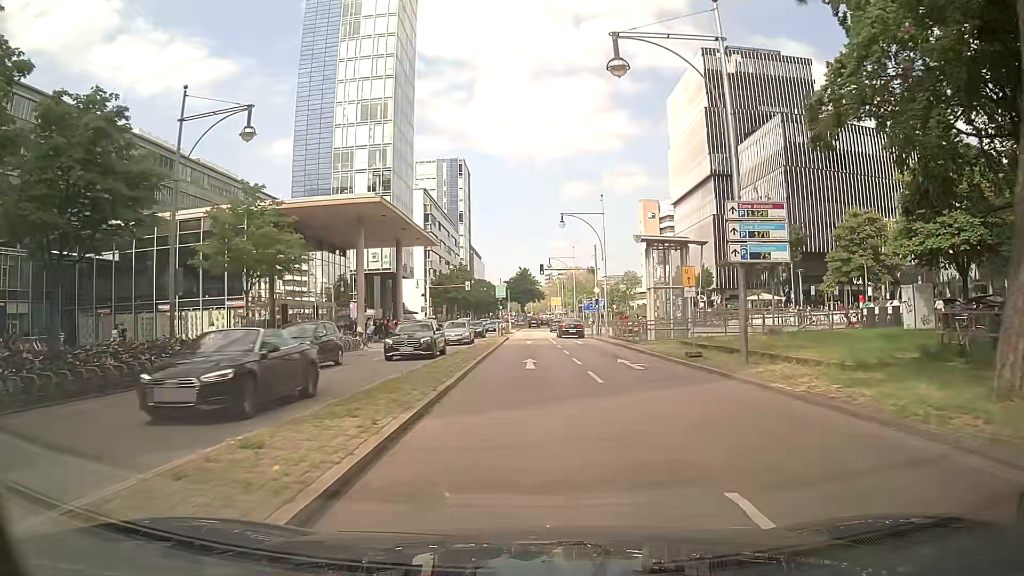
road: primary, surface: asphalt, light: Day
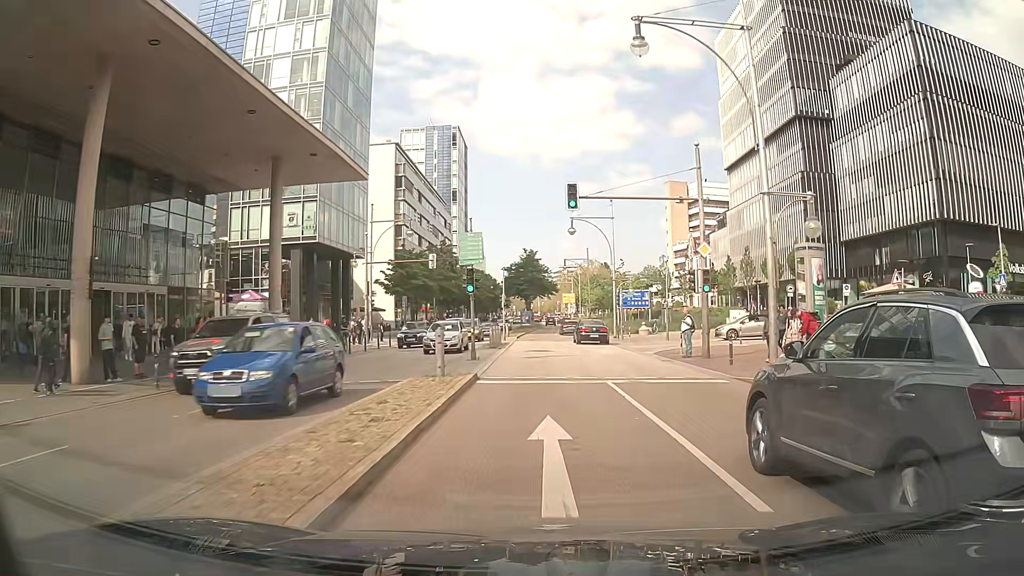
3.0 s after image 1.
(+0.5, +33.8) m; +1°
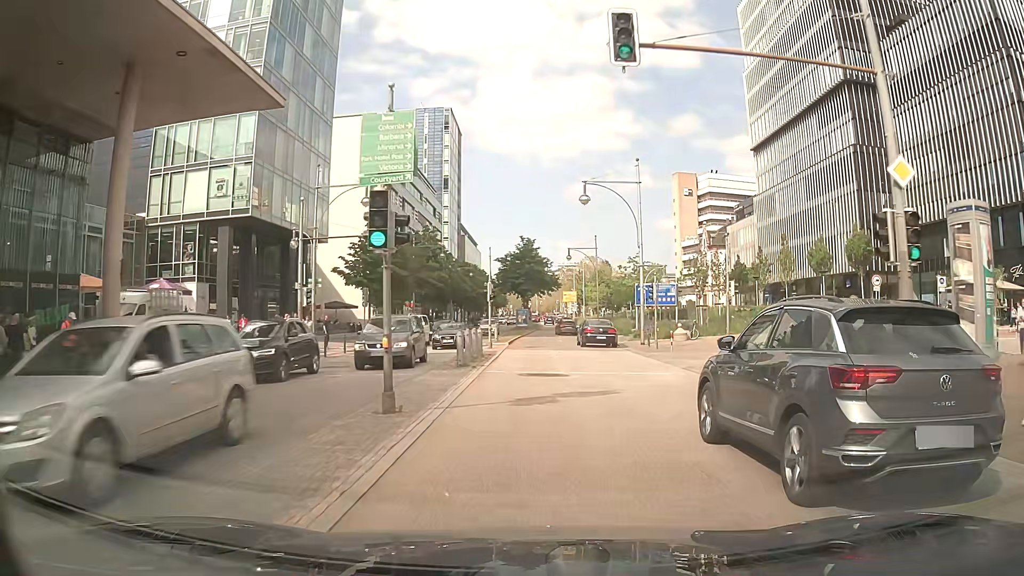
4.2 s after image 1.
(0.0, +13.5) m; 0°
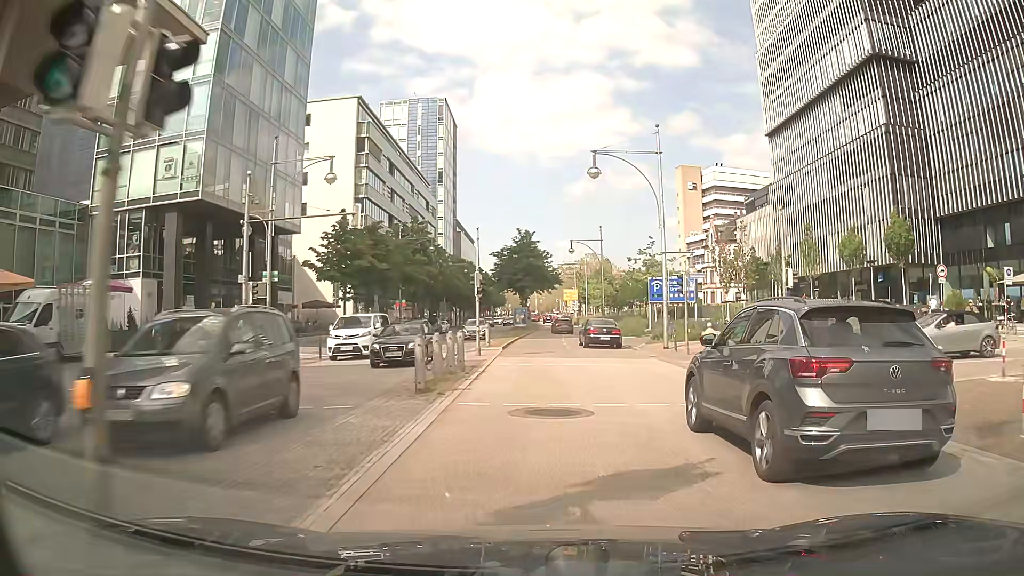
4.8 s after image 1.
(0.0, +6.7) m; 0°
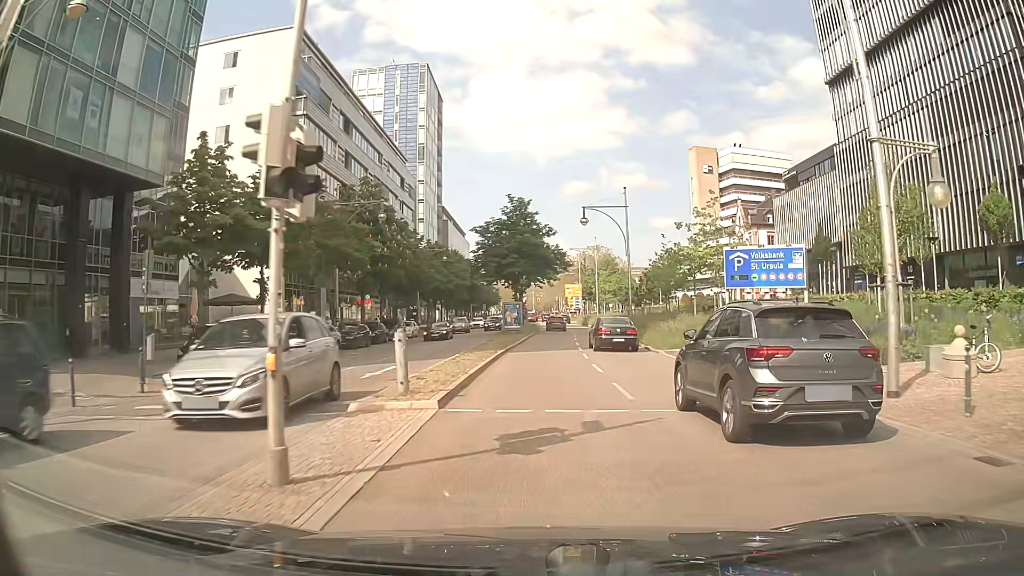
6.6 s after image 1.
(+0.1, +20.3) m; 0°
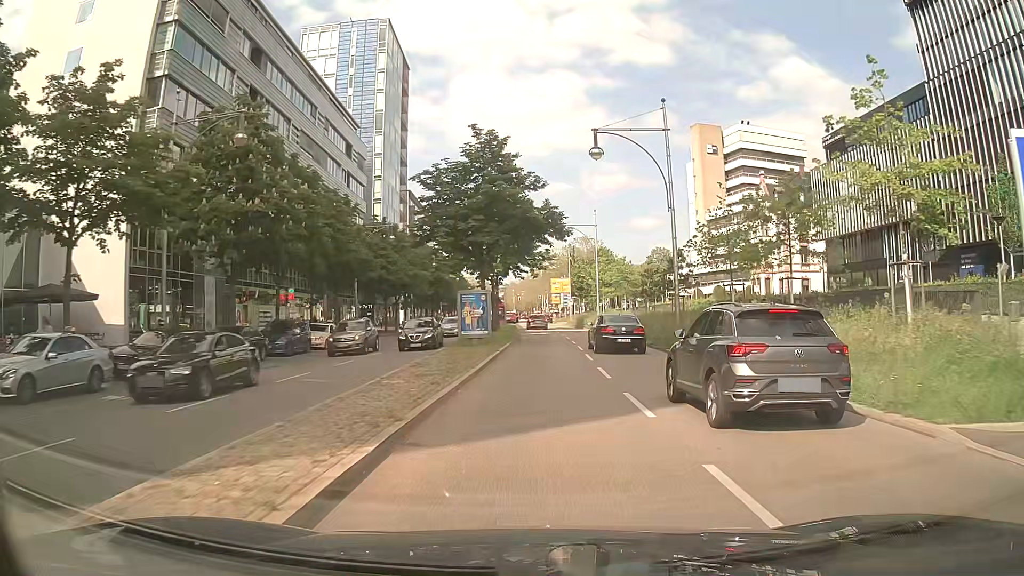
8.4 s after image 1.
(0.0, +20.3) m; -1°
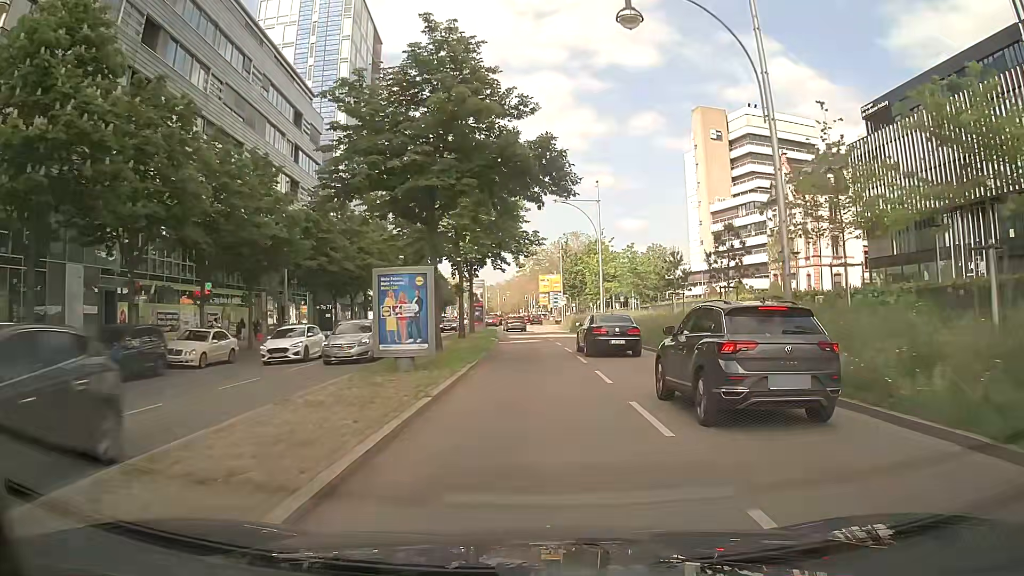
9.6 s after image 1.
(+0.4, +13.6) m; +2°
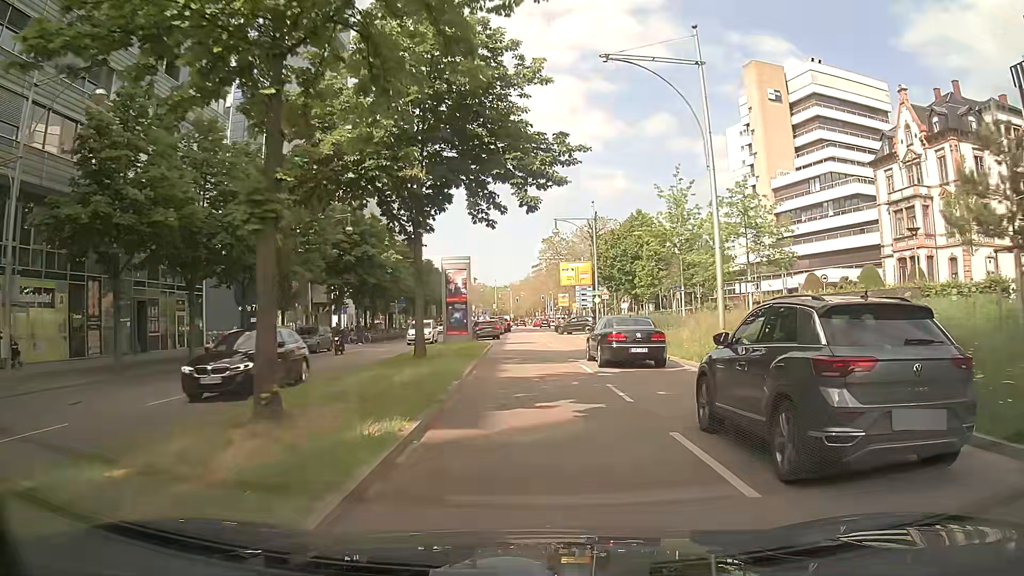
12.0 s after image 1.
(+0.3, +26.5) m; 0°
(0, +10) (0, +20) (0, +30) (0, +40) (-1, +50) (-1, +60) (-1, +70) (0, +80) (0, +90) (-1, +100) m
